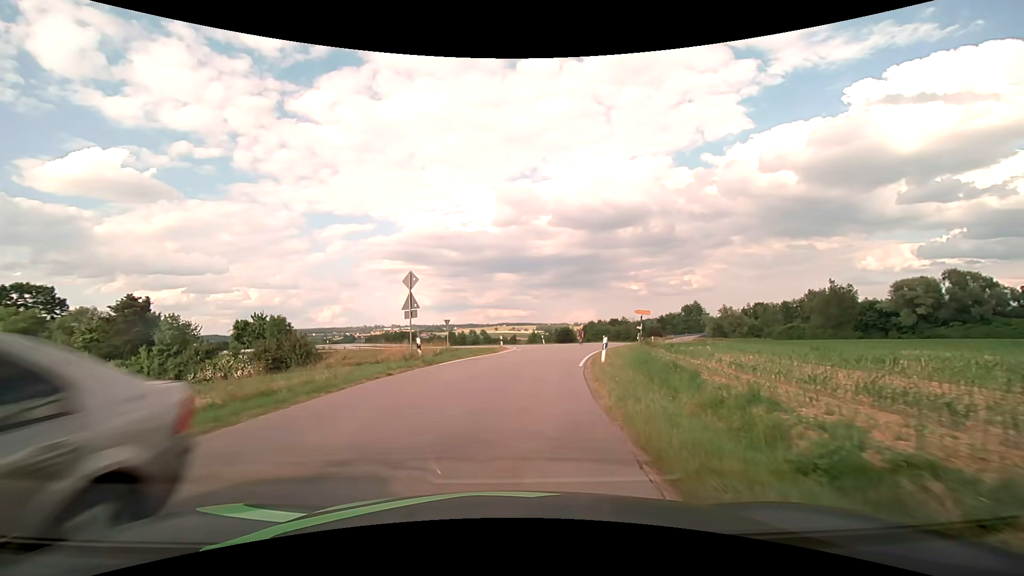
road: tertiary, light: Day
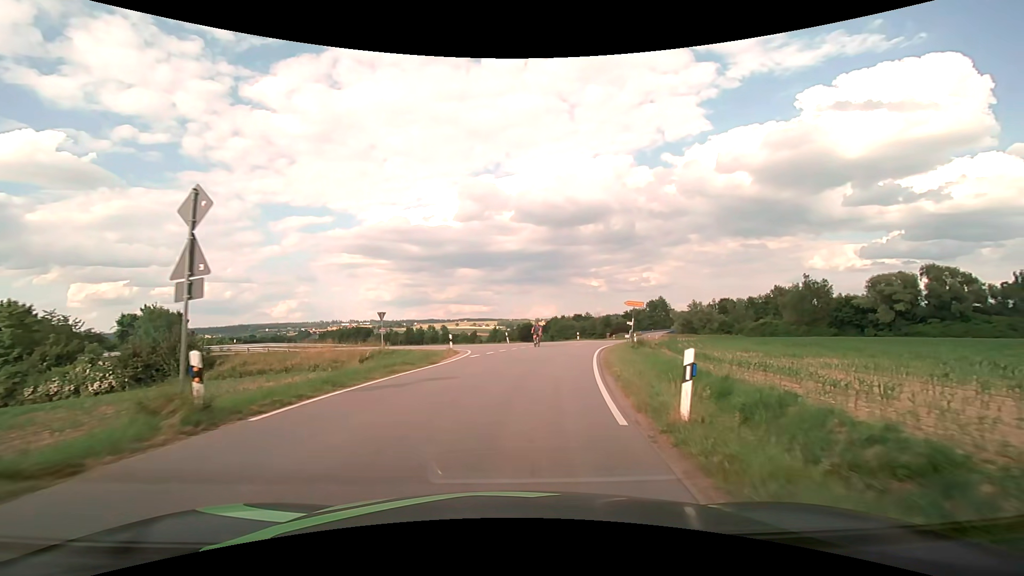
(+0.4, +11.6) m; +5°
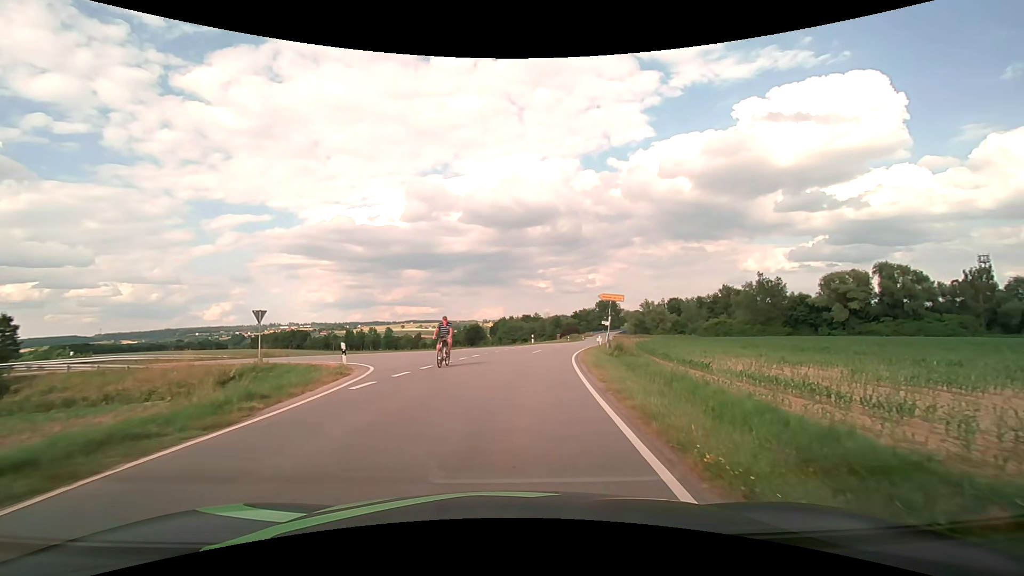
(+0.5, +10.3) m; +6°
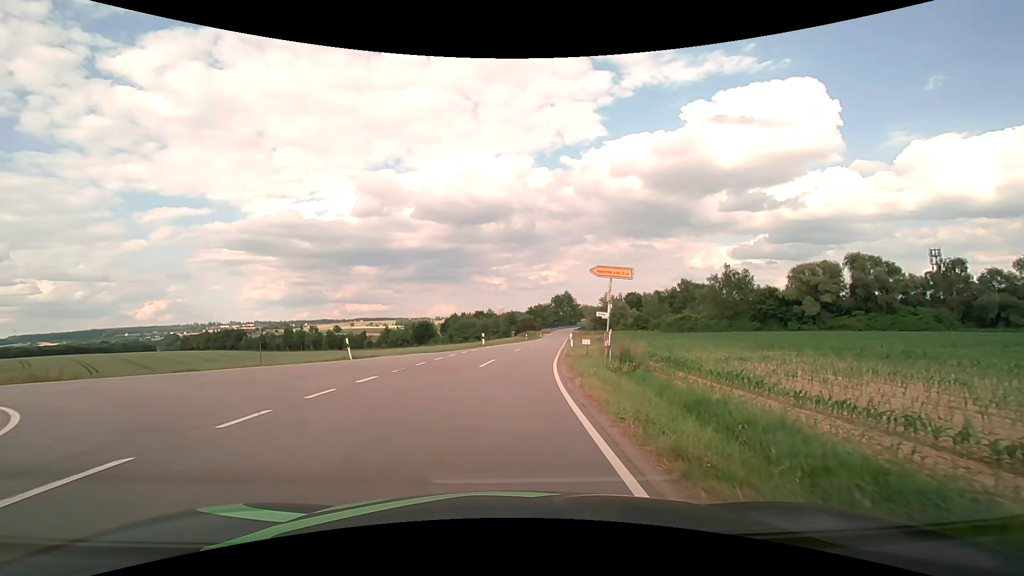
(+0.7, +12.5) m; +6°
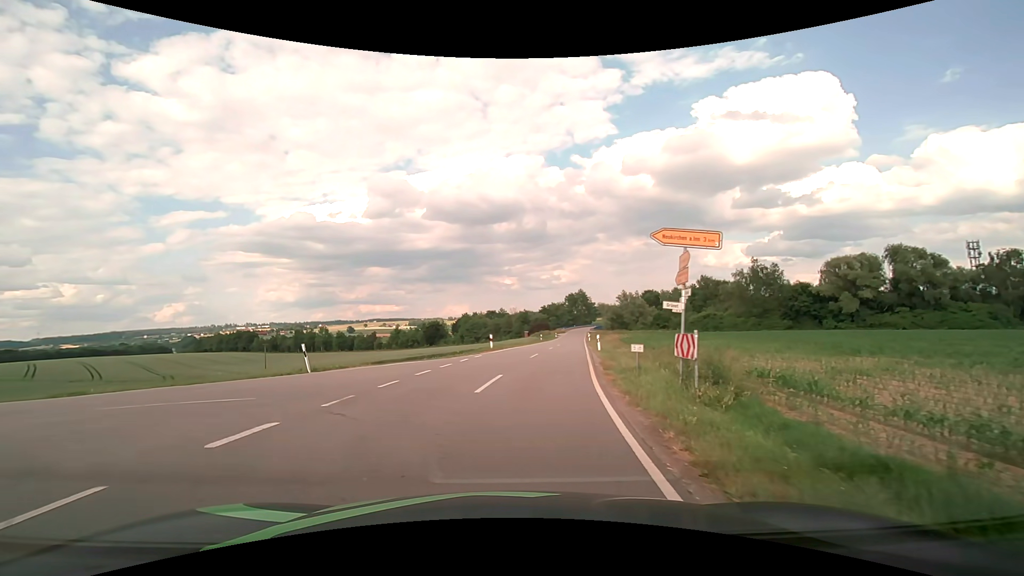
(0.0, +6.8) m; -1°
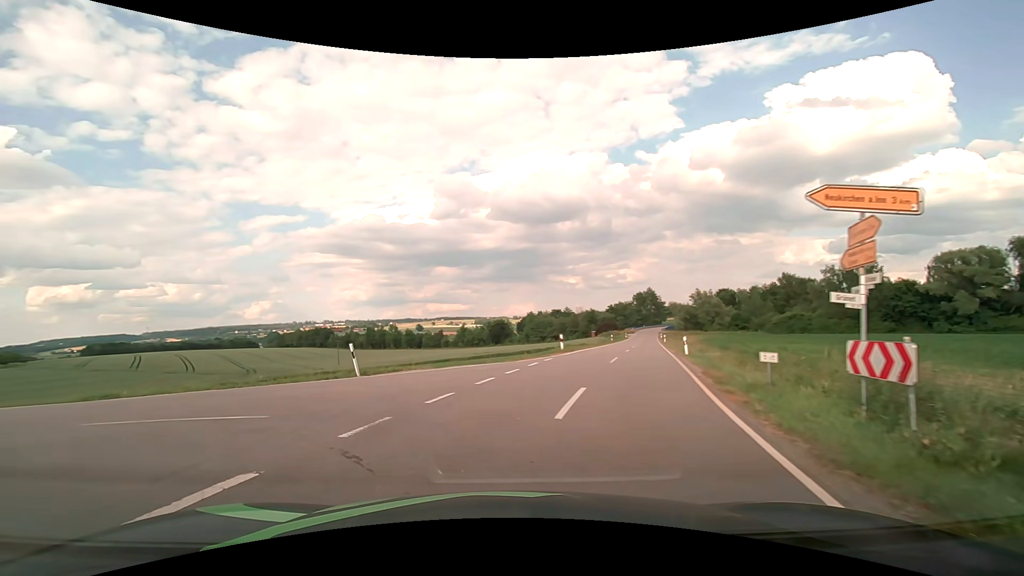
(-0.2, +3.1) m; -7°
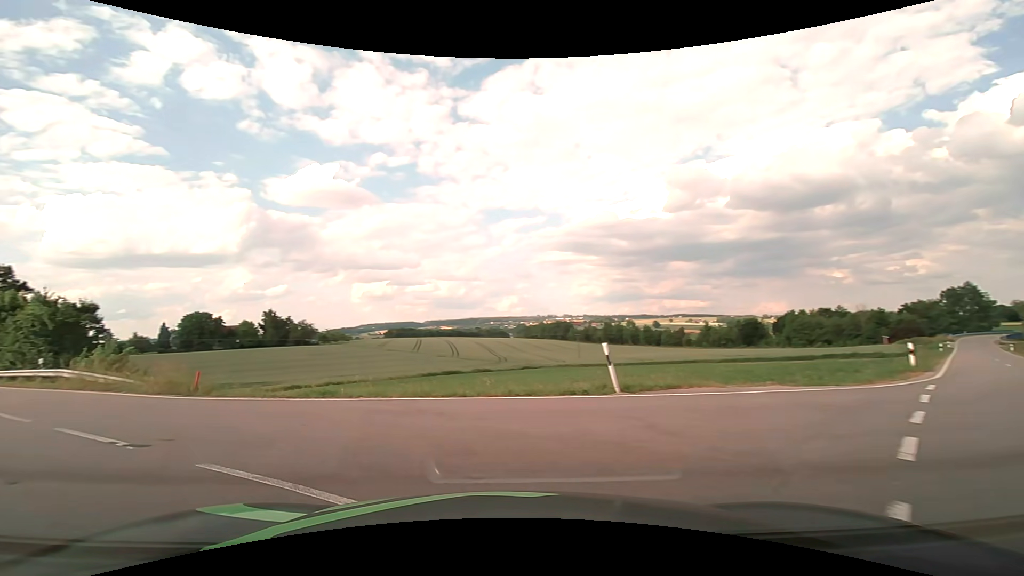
(-1.3, +6.0) m; -26°
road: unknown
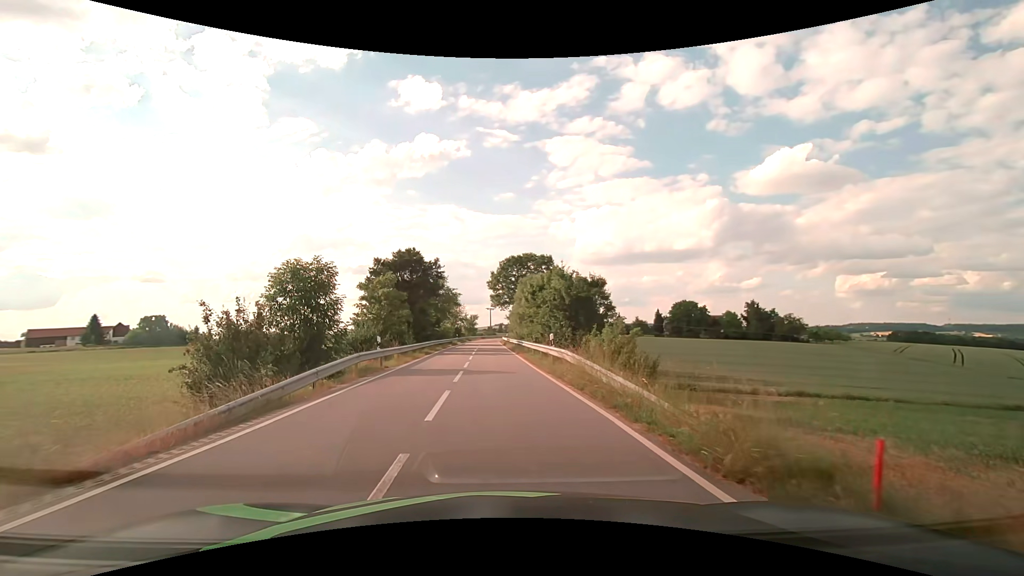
(-6.7, +11.3) m; -51°
(0, +10) (-1, +20) (-1, +30) (-2, +40) (-2, +50) (-3, +60) (-3, +70) (-3, +80) (-4, +90) (-4, +100) m
